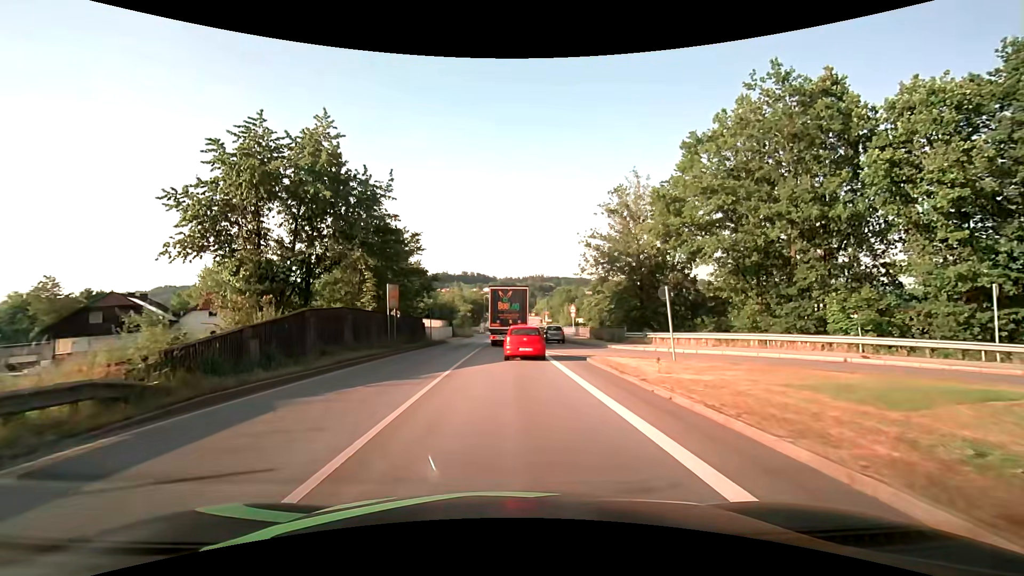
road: primary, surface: asphalt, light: Day
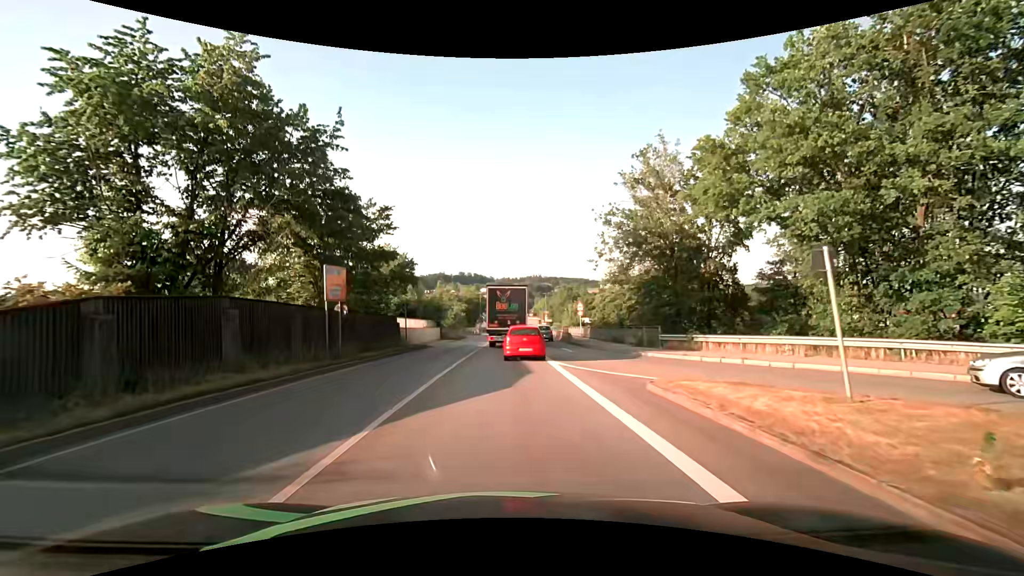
(0.0, +8.8) m; 0°
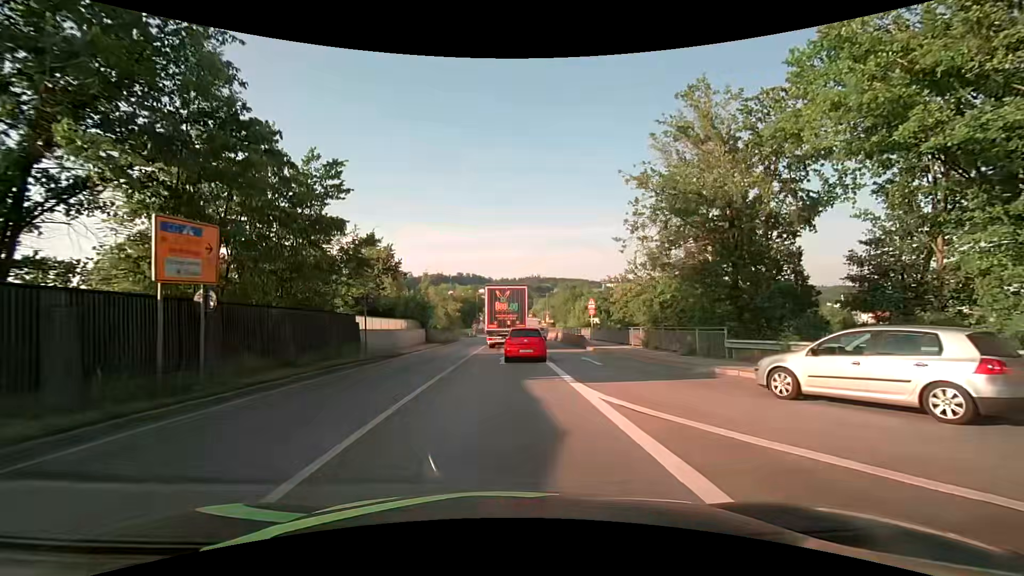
(0.0, +8.6) m; 0°
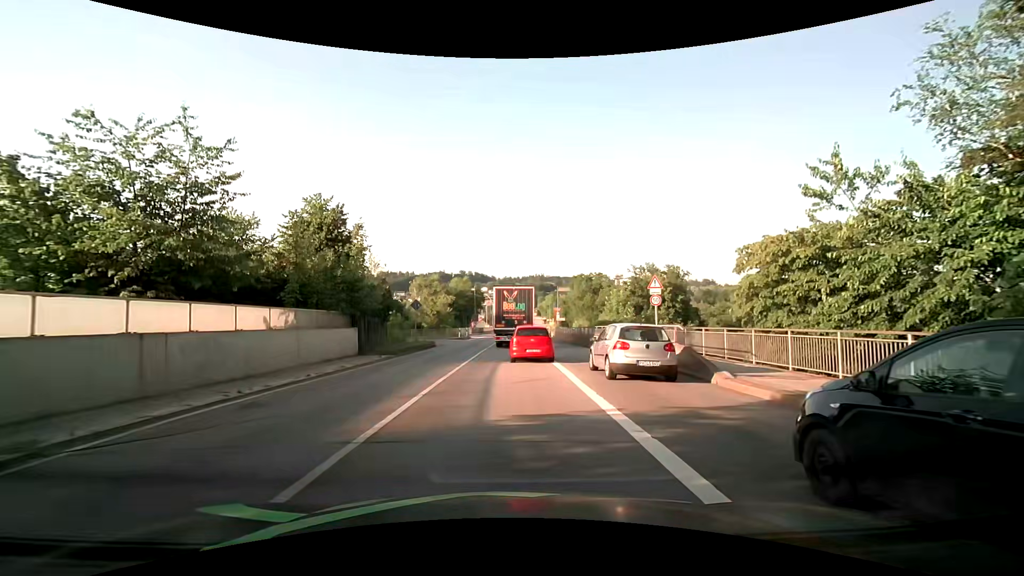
(0.0, +20.2) m; -1°
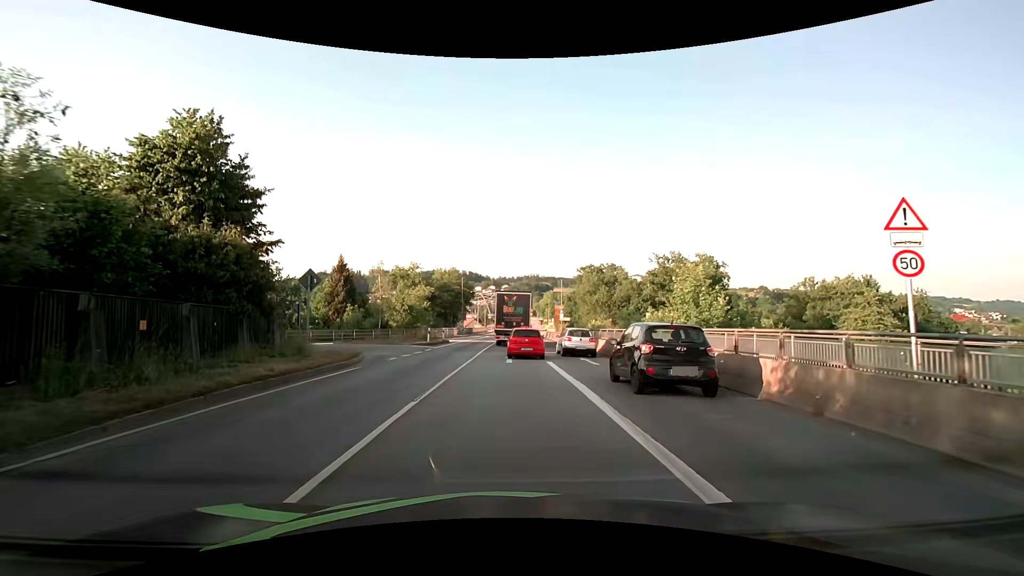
(+0.1, +18.3) m; +1°
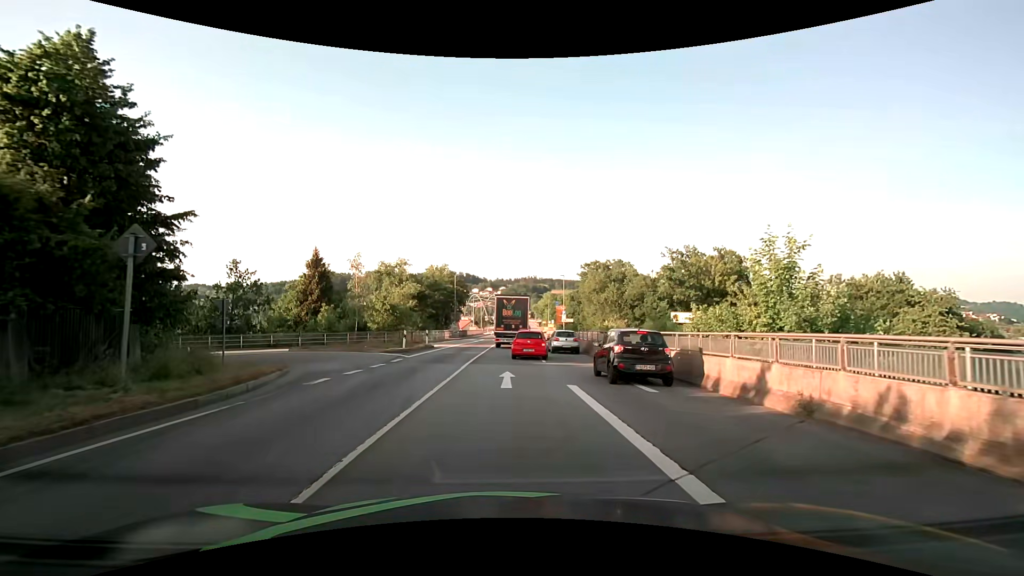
(0.0, +8.0) m; +1°
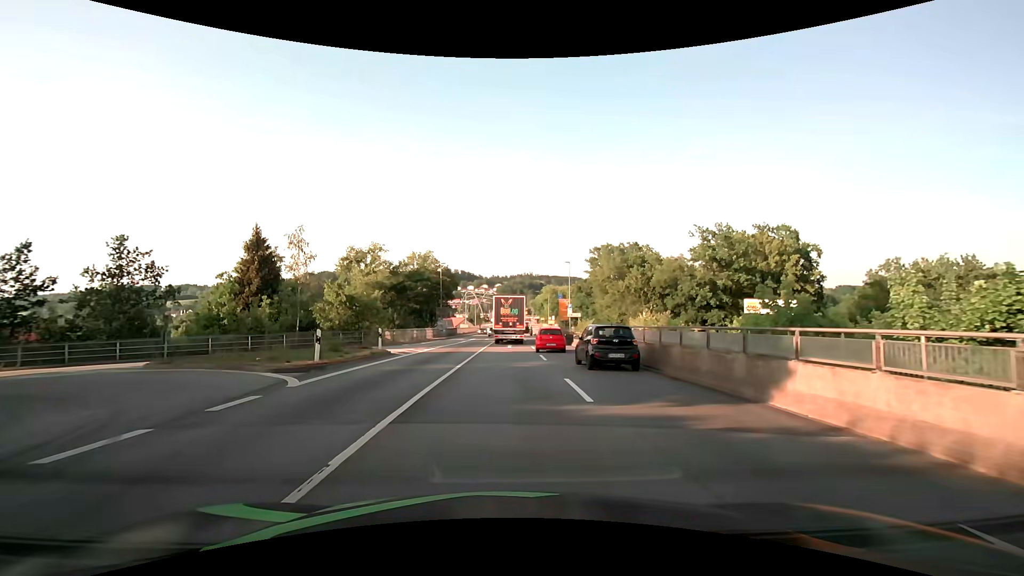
(0.0, +13.1) m; +1°
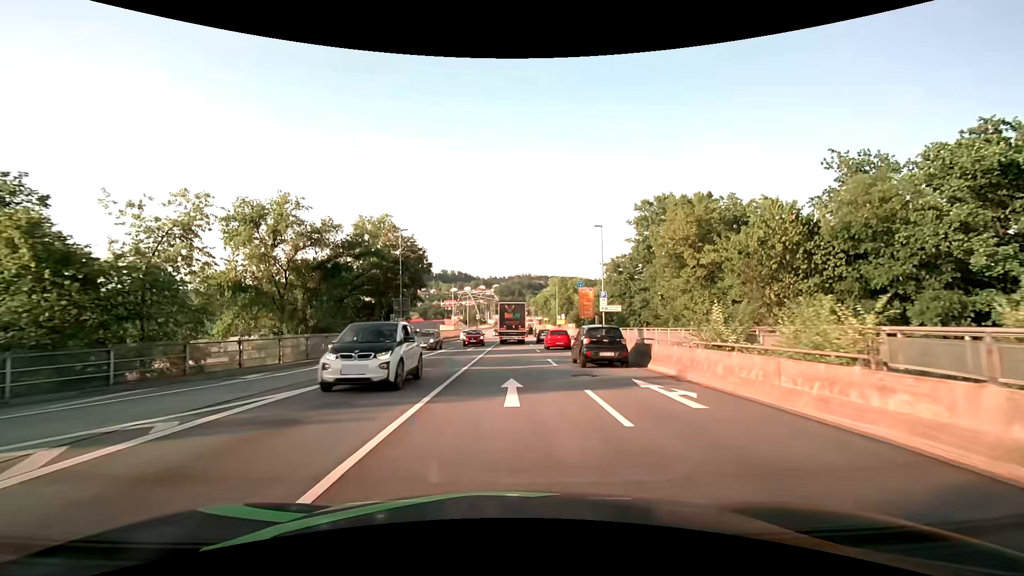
(-0.2, +26.3) m; 0°
(0, +10) (0, +20) (0, +30) (0, +40) (0, +50) (+1, +60) (+1, +70) (+1, +80) (+1, +90) (+1, +100) m
